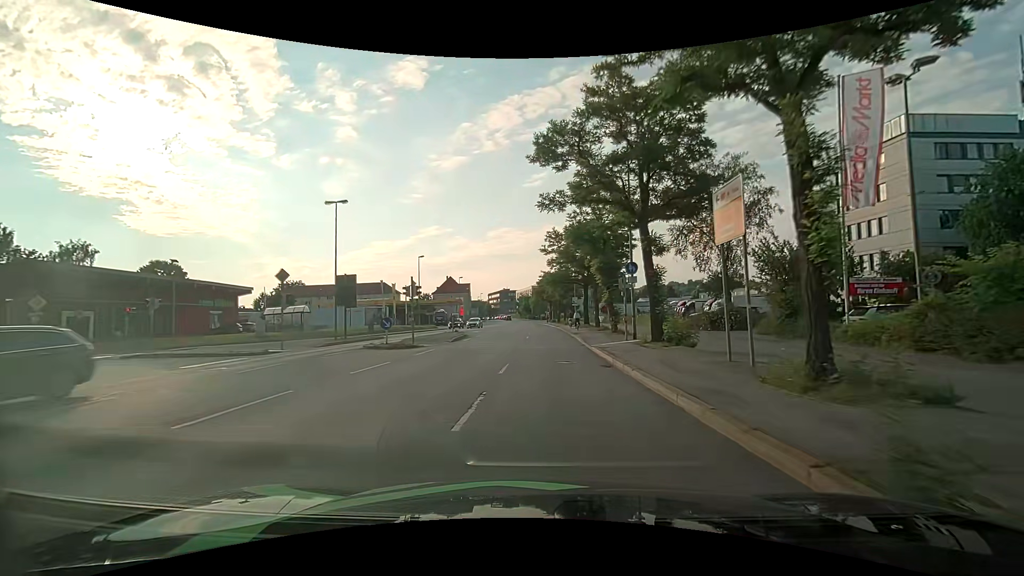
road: primary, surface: asphalt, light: Day
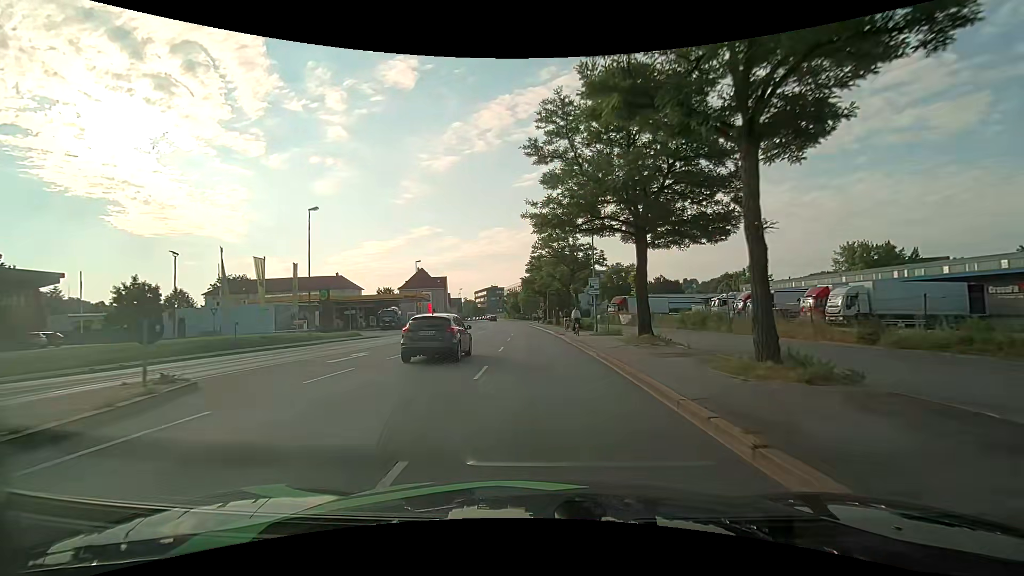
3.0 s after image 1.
(+0.5, +31.2) m; +1°
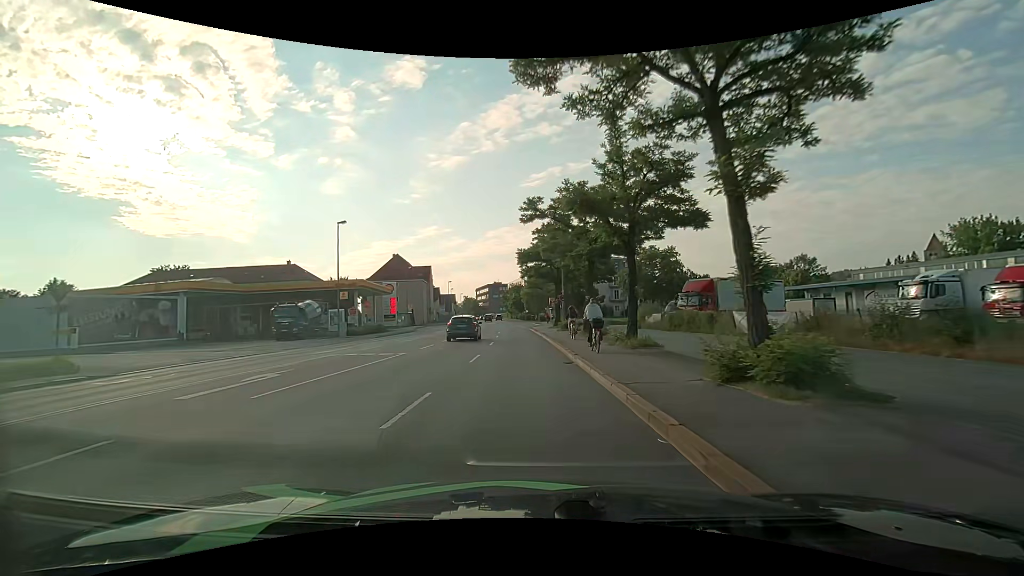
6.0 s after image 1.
(0.0, +31.8) m; -1°
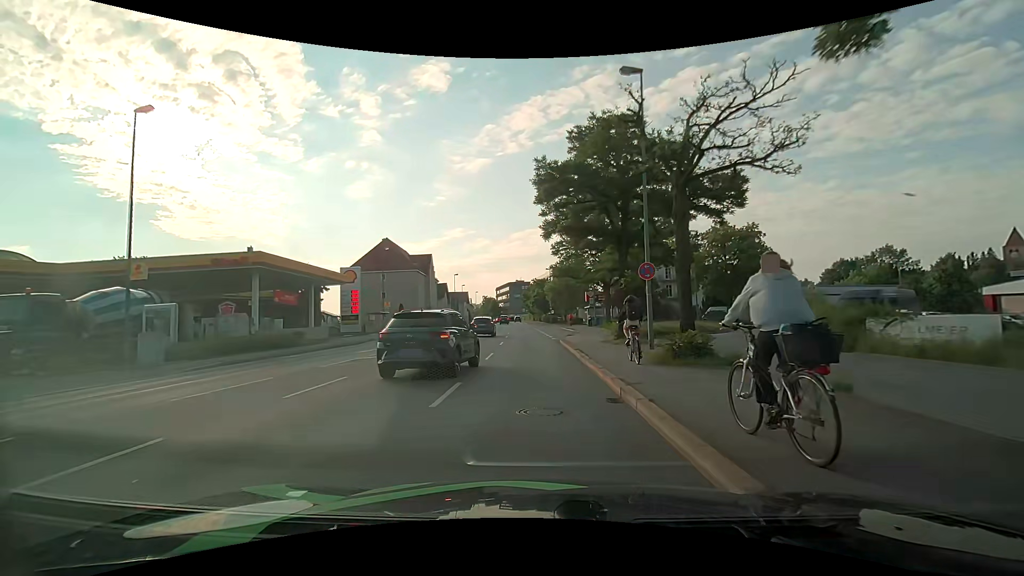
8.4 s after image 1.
(-0.9, +25.7) m; -3°
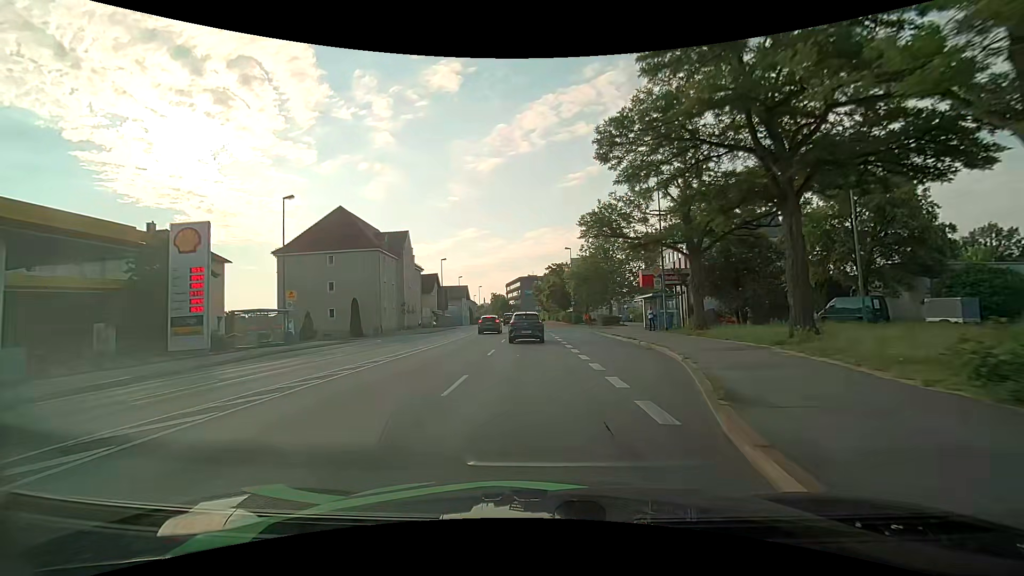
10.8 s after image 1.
(-0.3, +26.2) m; -1°
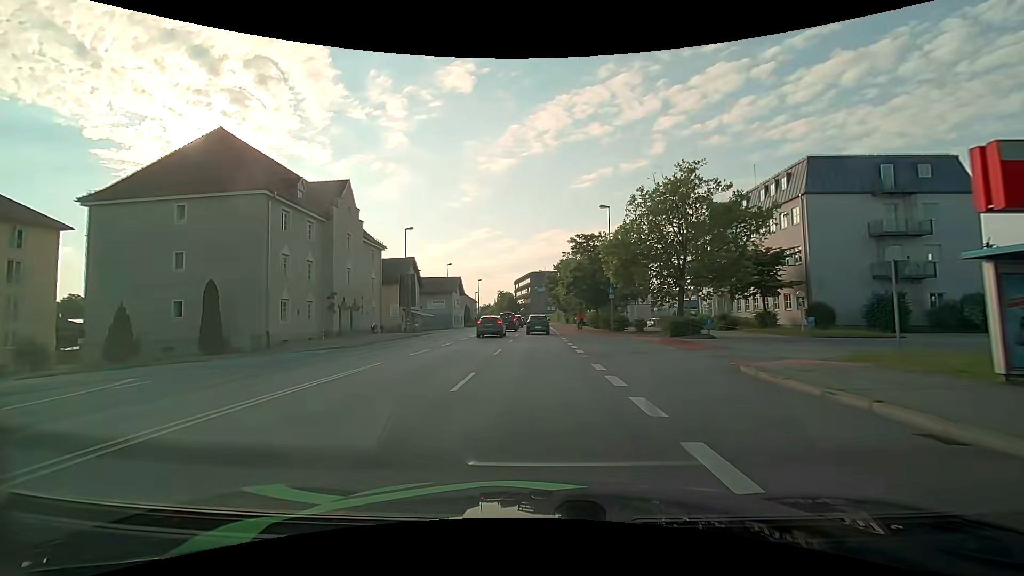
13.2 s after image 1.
(-0.6, +26.4) m; -2°
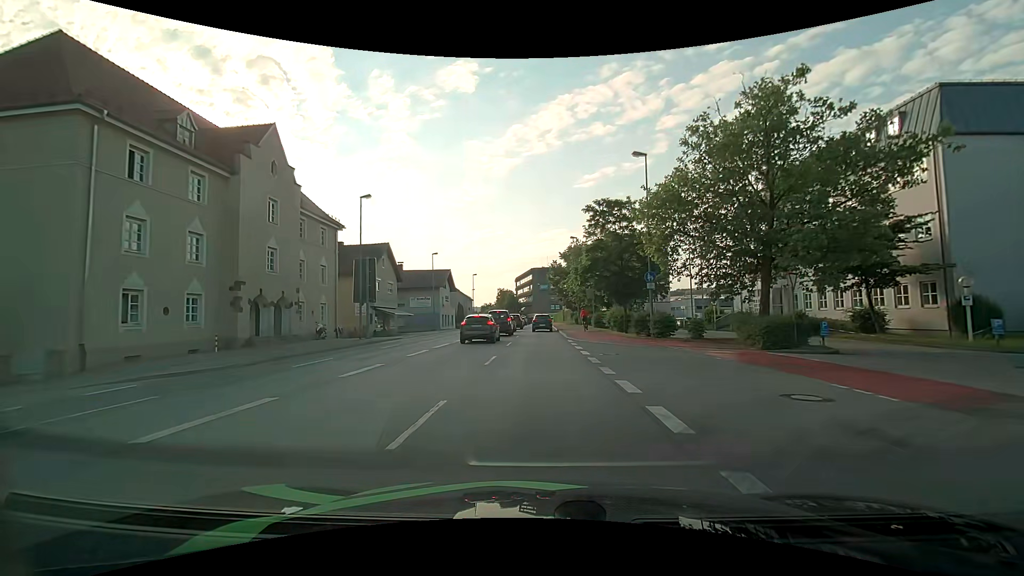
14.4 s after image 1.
(+0.1, +13.1) m; 0°
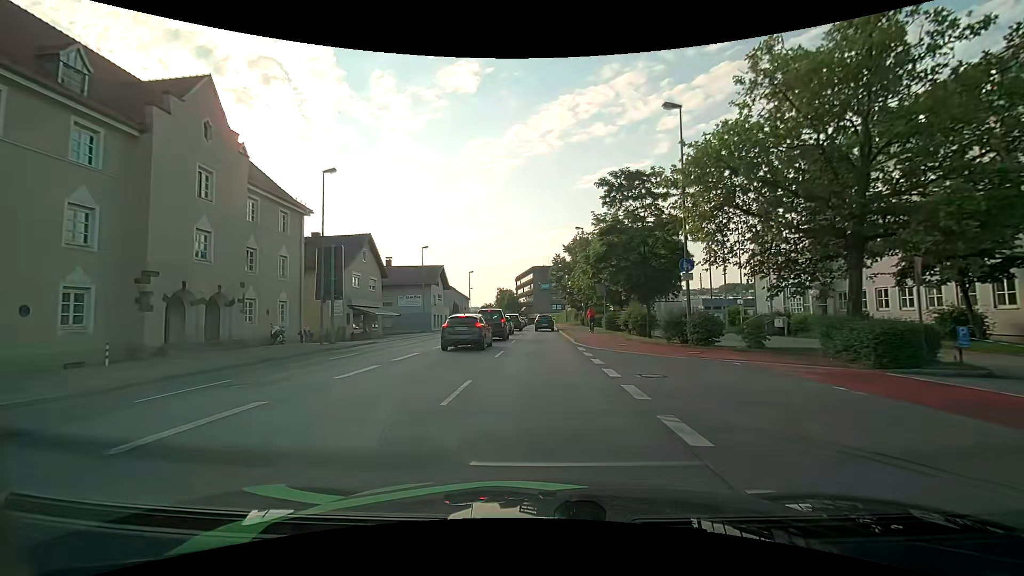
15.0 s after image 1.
(0.0, +6.5) m; 0°
